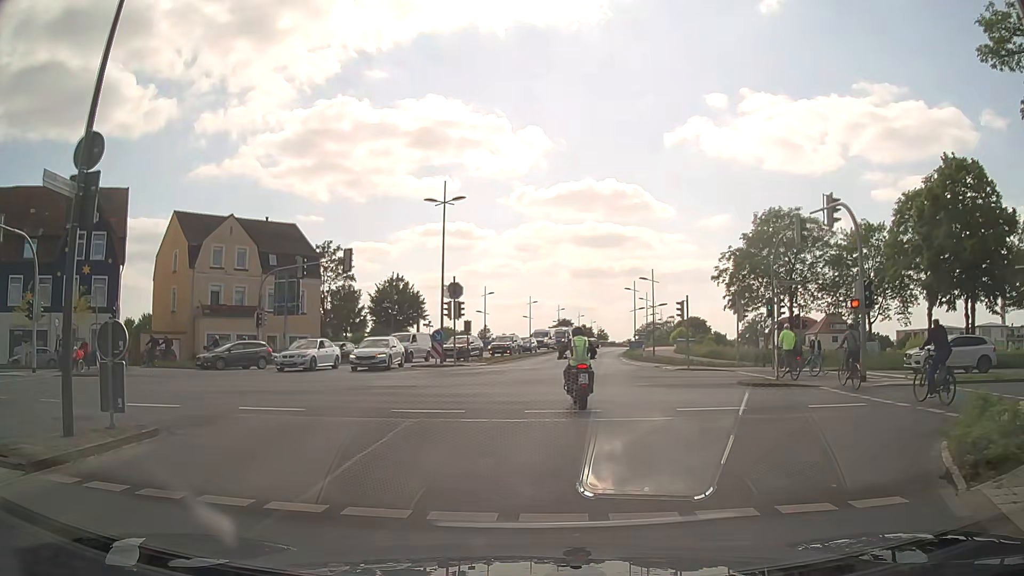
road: residential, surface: asphalt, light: Day
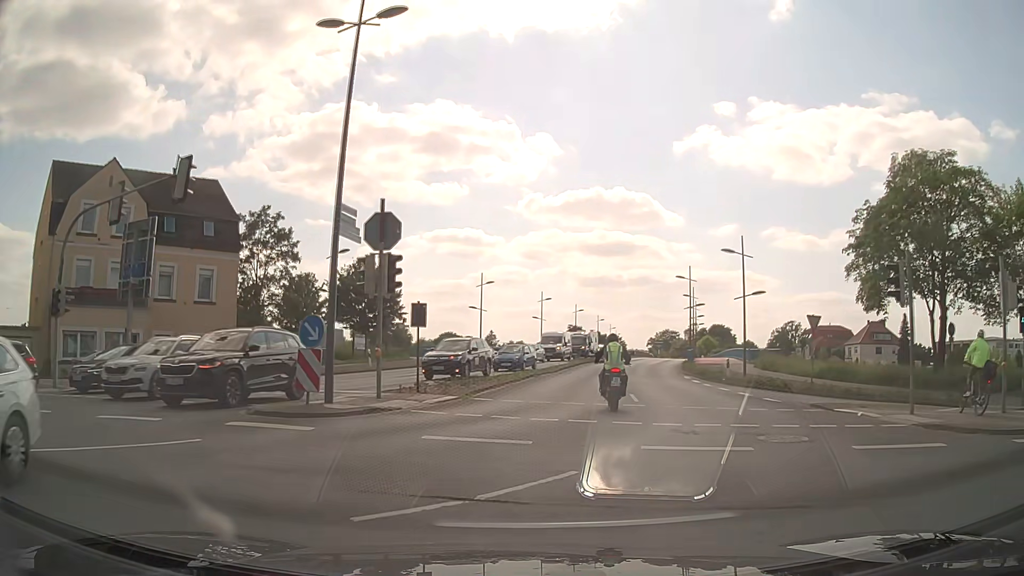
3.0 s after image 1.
(-0.3, +20.8) m; -1°
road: secondary
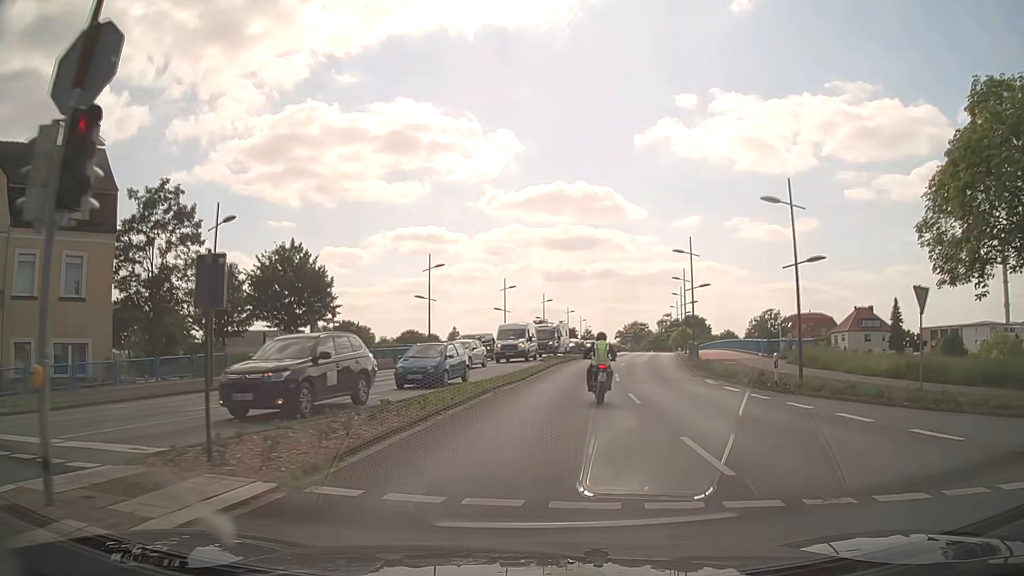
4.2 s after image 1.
(+0.3, +10.8) m; +3°
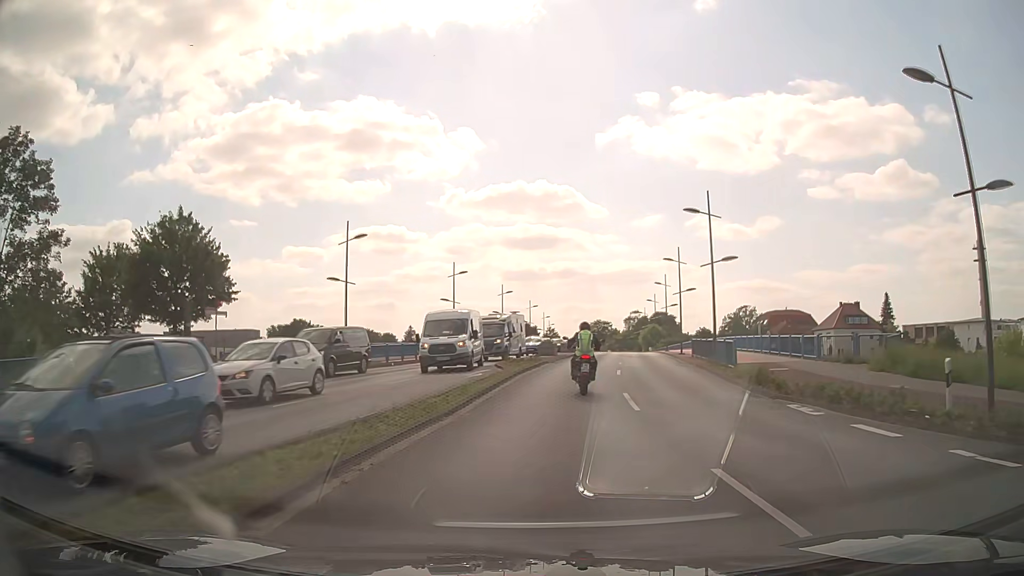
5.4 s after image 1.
(+0.3, +12.1) m; +3°
